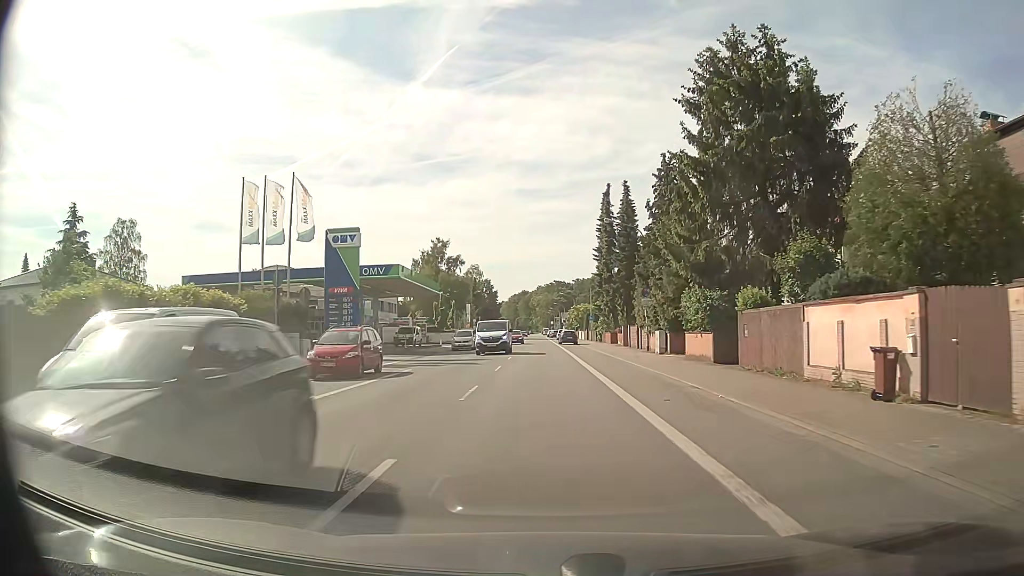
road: primary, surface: asphalt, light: Day
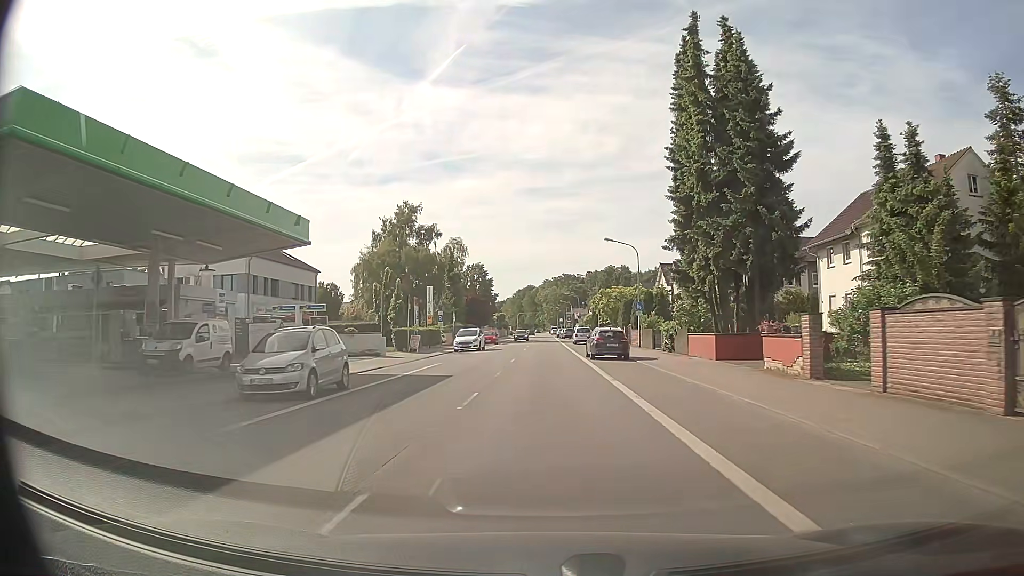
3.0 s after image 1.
(-0.3, +37.5) m; -1°
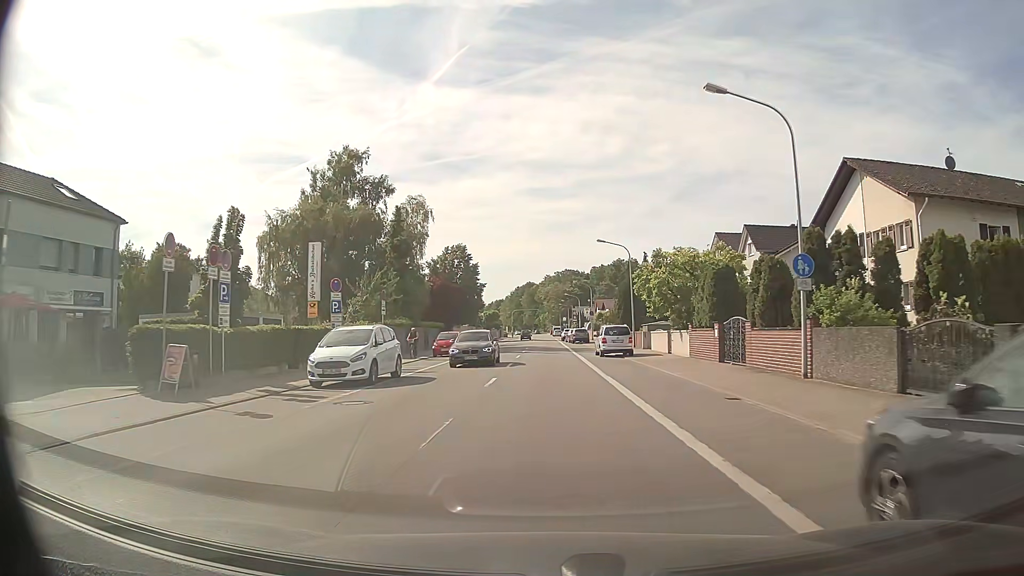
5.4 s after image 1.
(-0.1, +30.3) m; 0°
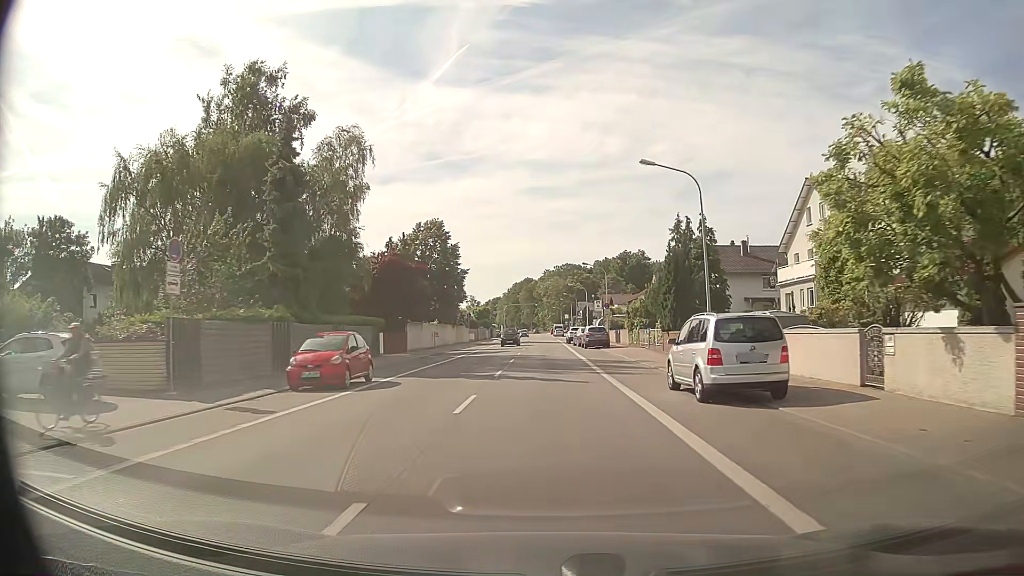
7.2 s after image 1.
(+0.1, +22.9) m; 0°
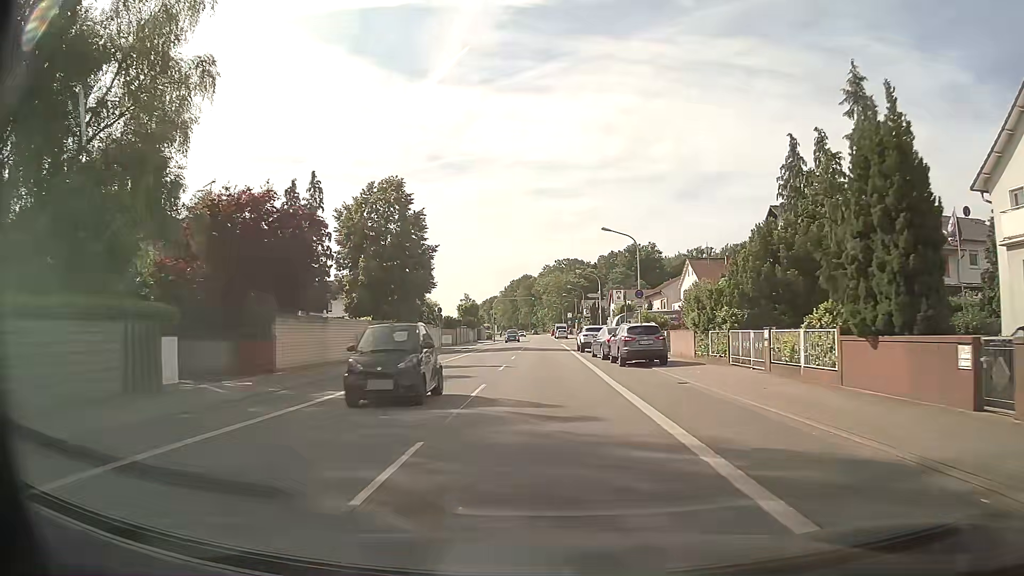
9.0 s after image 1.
(-0.1, +23.1) m; 0°
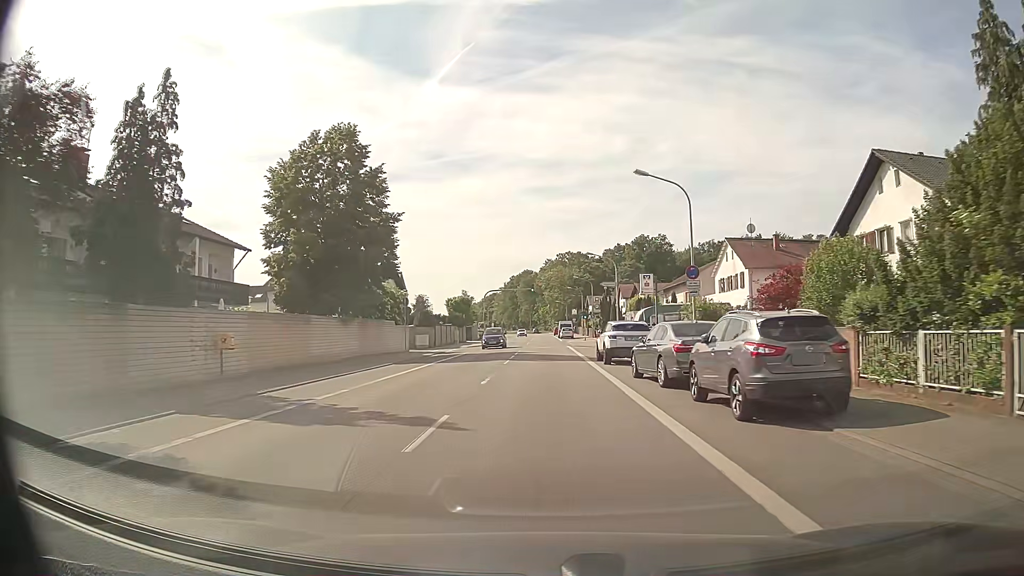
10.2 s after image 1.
(0.0, +15.5) m; 0°
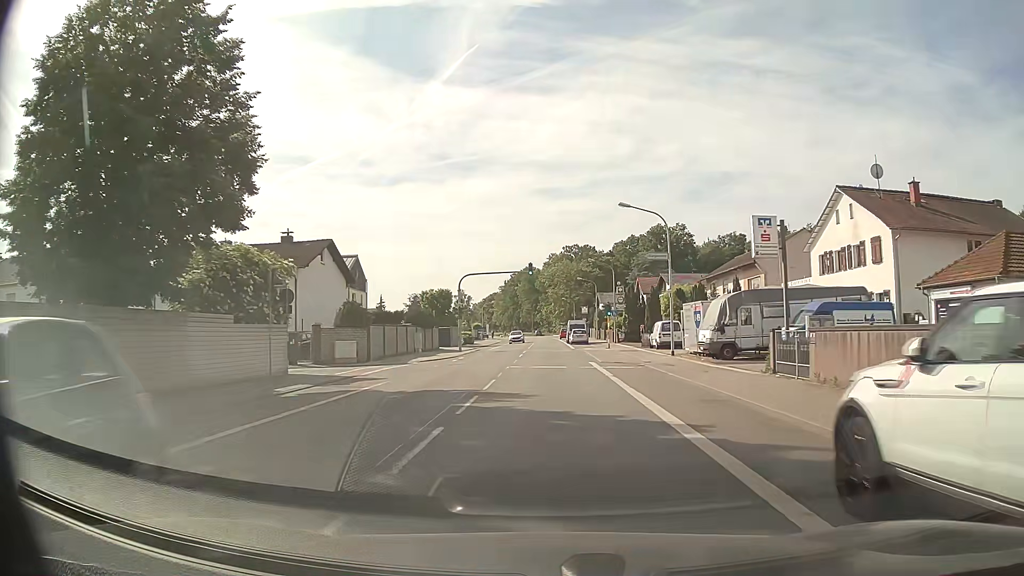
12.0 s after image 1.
(-0.1, +23.3) m; -1°
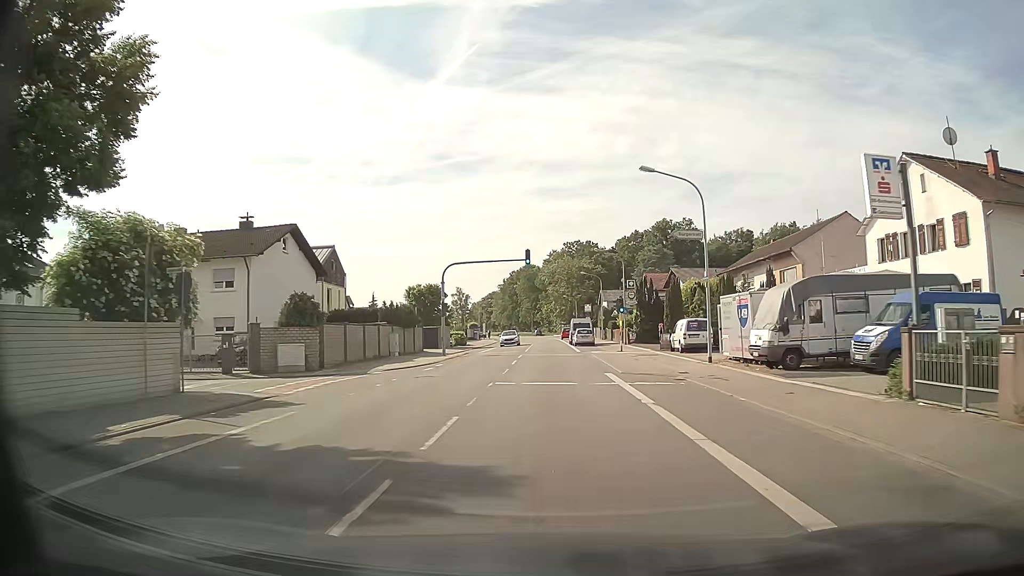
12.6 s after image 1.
(0.0, +7.8) m; 0°
(0, +10) (0, +20) (0, +30) (0, +40) (0, +50) (0, +60) (0, +70) (0, +80) (0, +90) (0, +100) m
